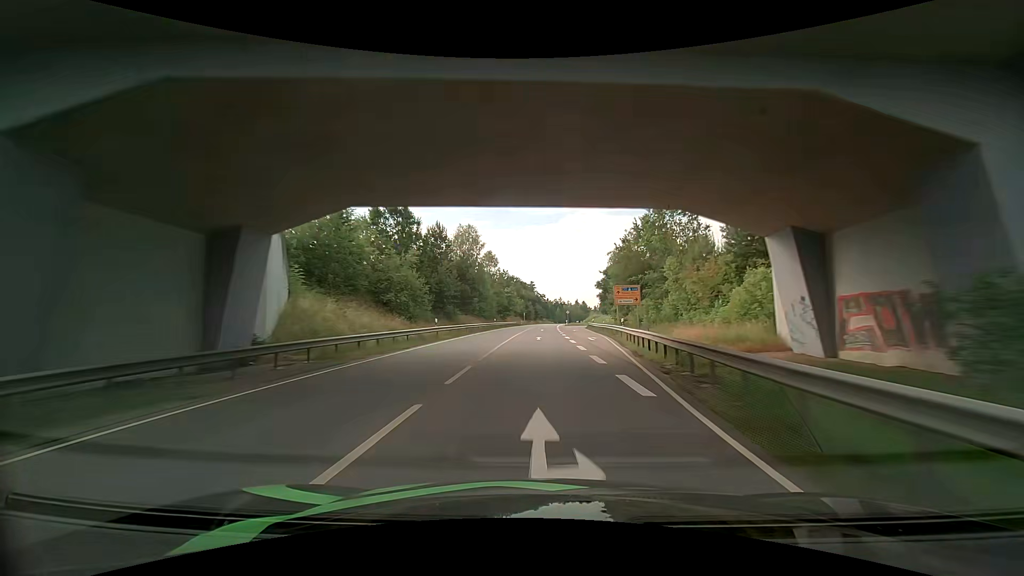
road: primary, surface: asphalt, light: Day
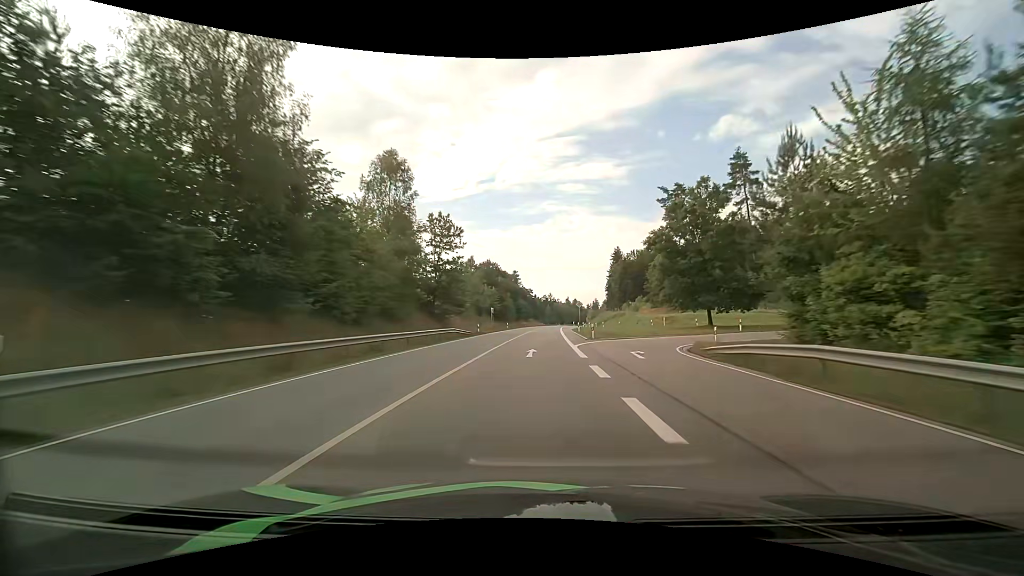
(+1.1, +63.2) m; +2°
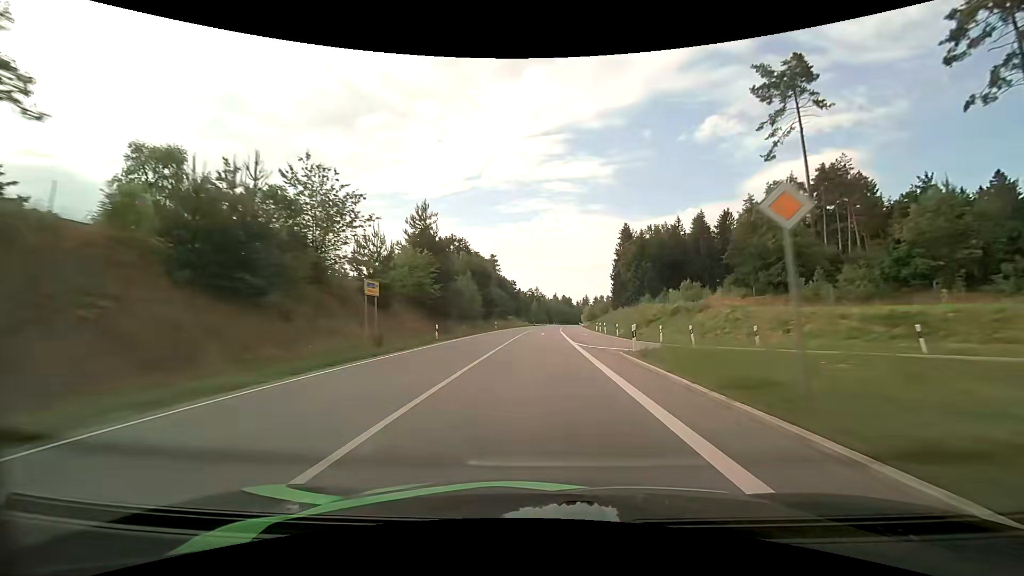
(+0.4, +48.1) m; +1°
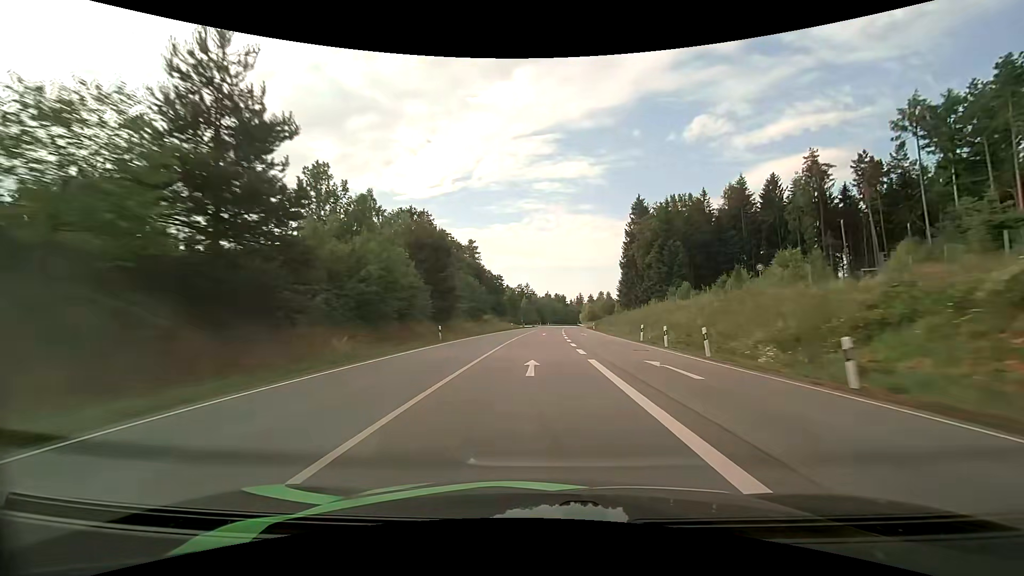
(+0.3, +32.7) m; +1°
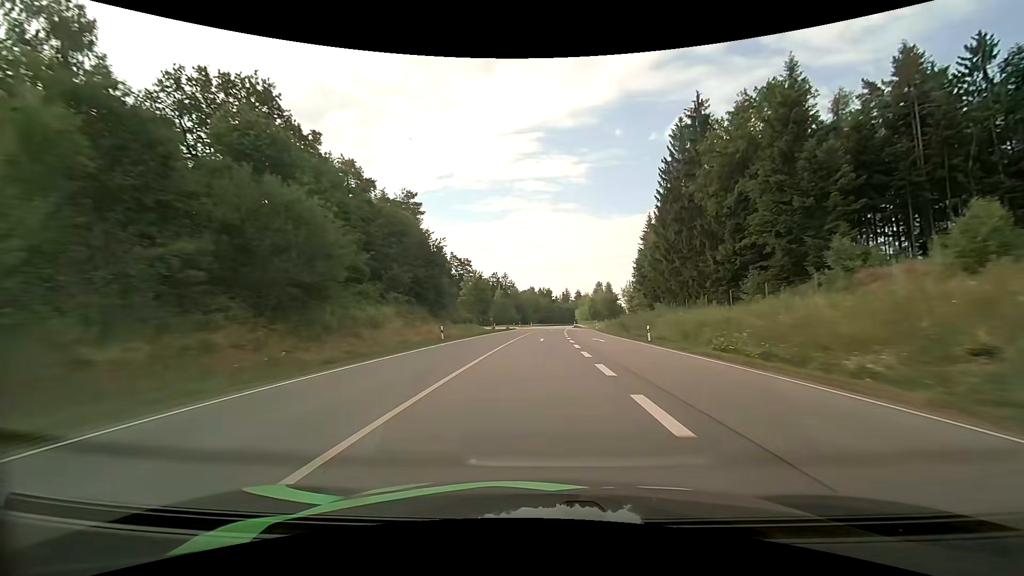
(+0.6, +49.9) m; +2°
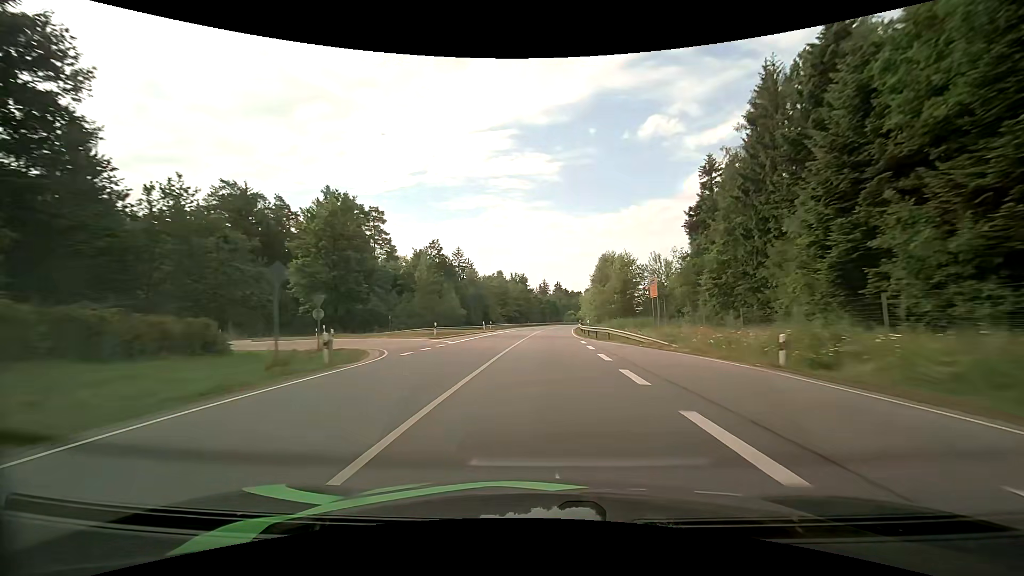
(+1.4, +67.6) m; +3°
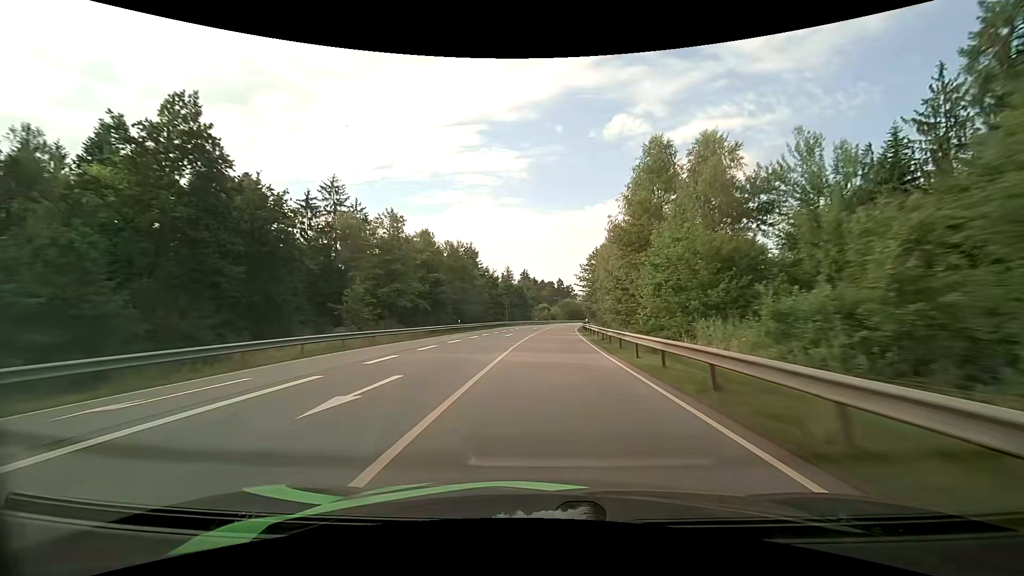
(+2.4, +68.2) m; +4°
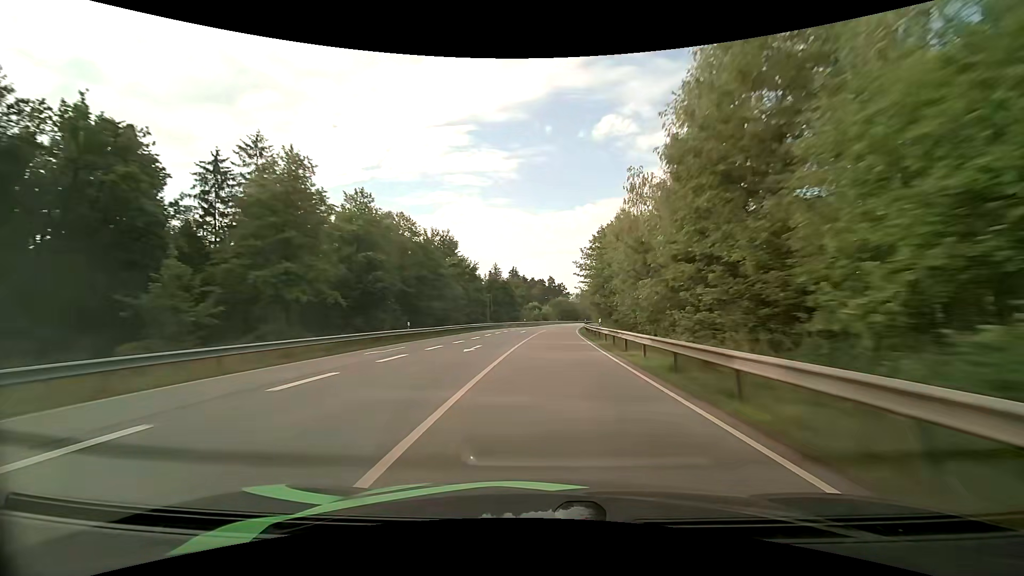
(+0.2, +17.1) m; +1°
(0, +10) (0, +20) (+1, +30) (+1, +40) (+2, +50) (+2, +60) (+3, +70) (+4, +80) (+5, +90) (+6, +100) m
